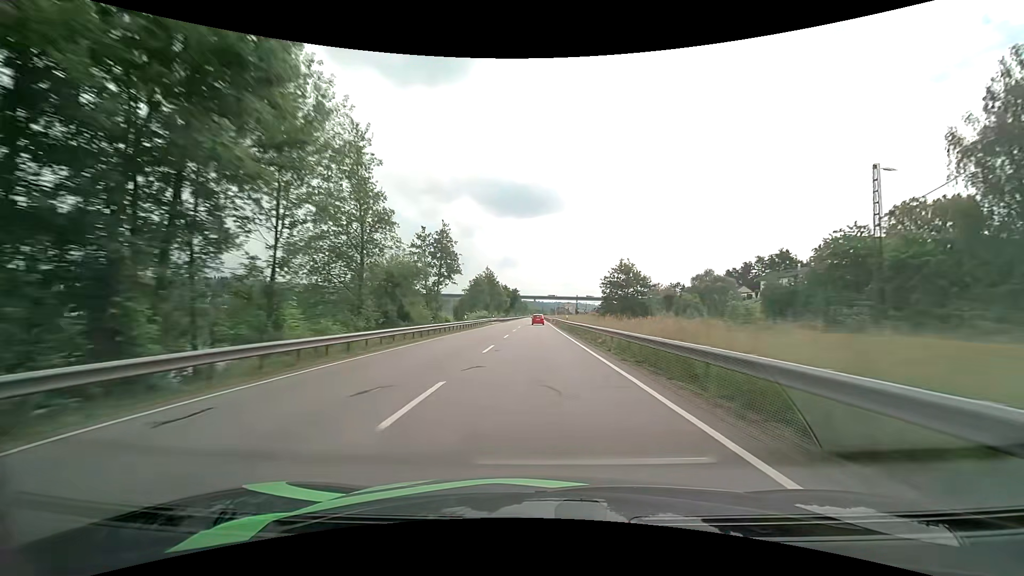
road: primary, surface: asphalt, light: Day
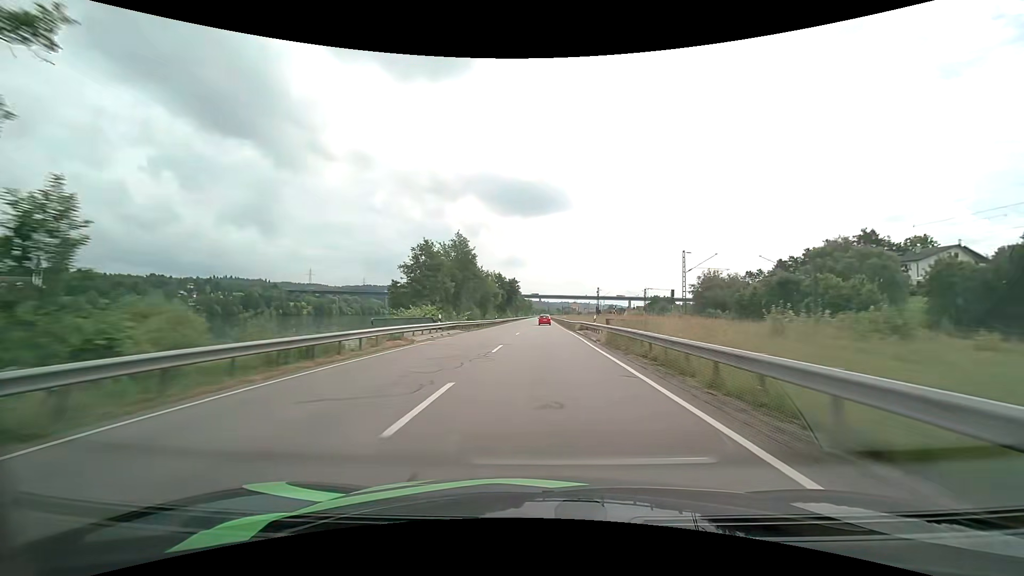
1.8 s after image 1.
(-0.4, +47.9) m; -1°
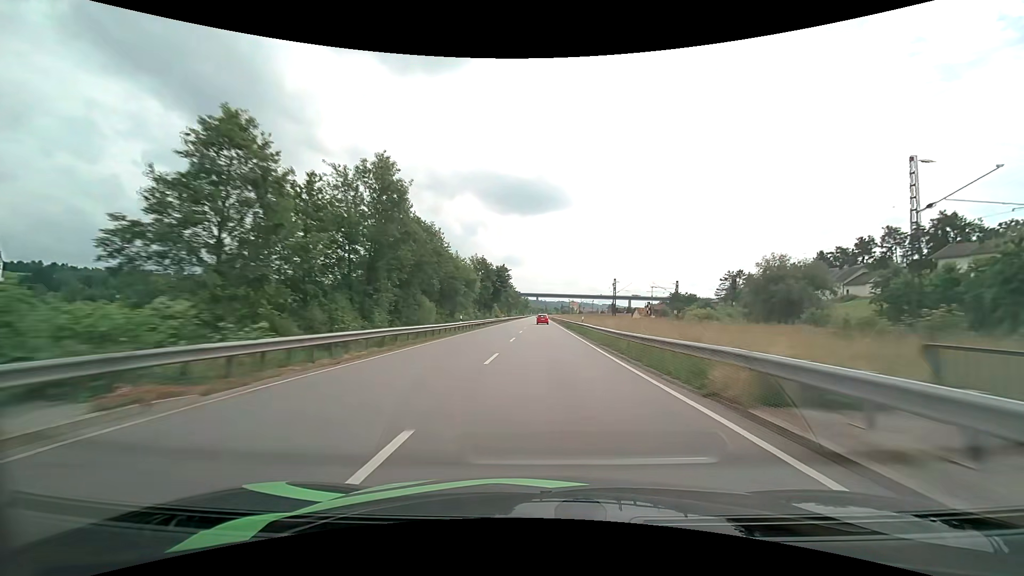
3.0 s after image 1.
(+0.1, +31.7) m; 0°
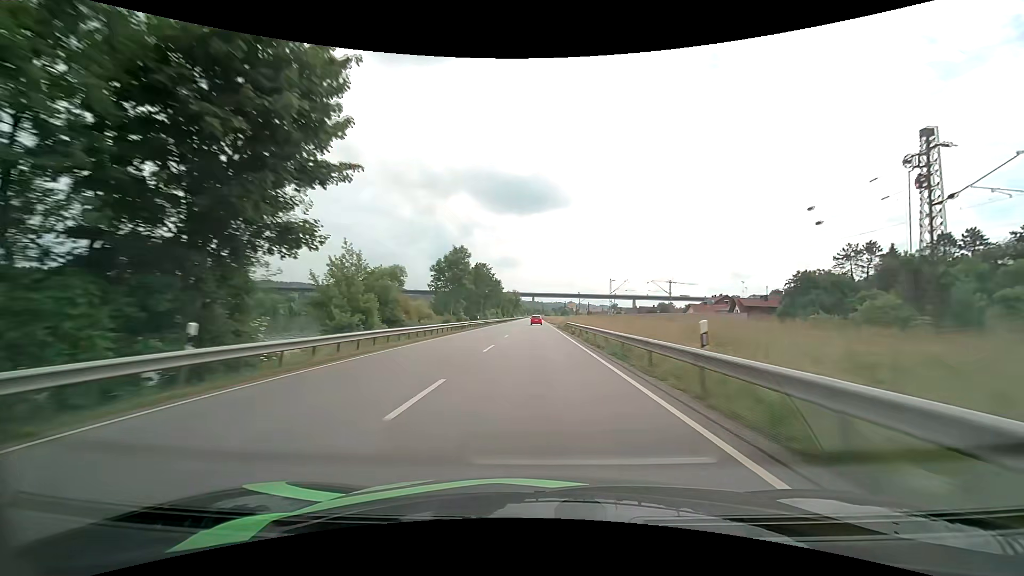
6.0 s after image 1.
(+0.8, +79.8) m; +1°
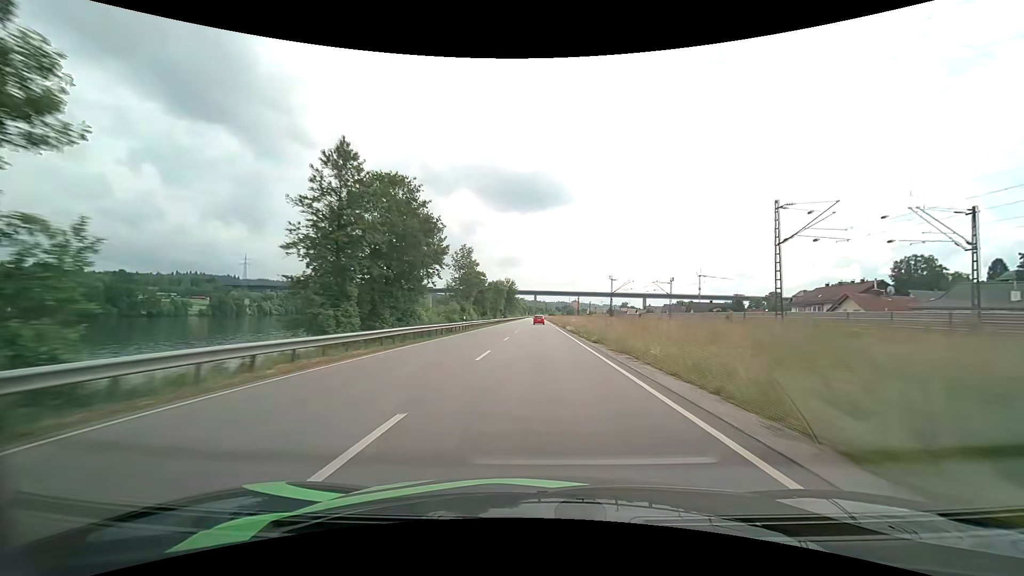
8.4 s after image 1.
(-0.5, +64.0) m; -1°
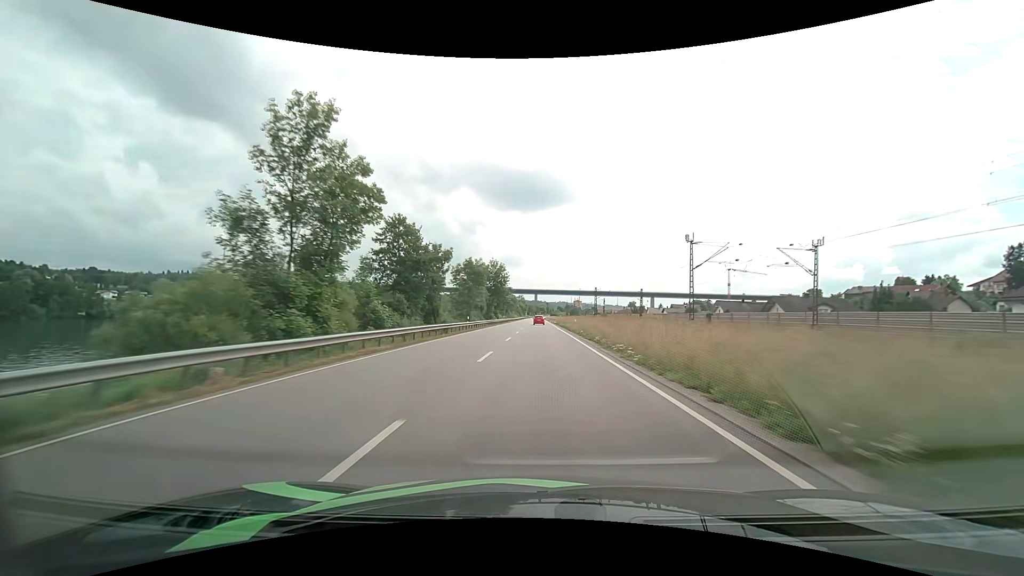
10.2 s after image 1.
(+0.1, +48.7) m; 0°
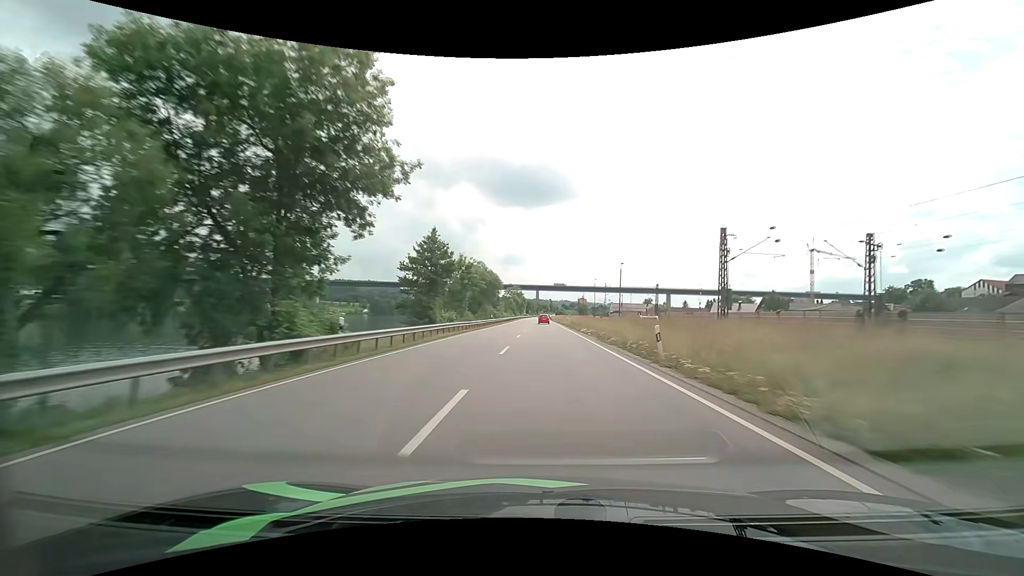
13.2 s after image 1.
(-0.3, +82.0) m; 0°
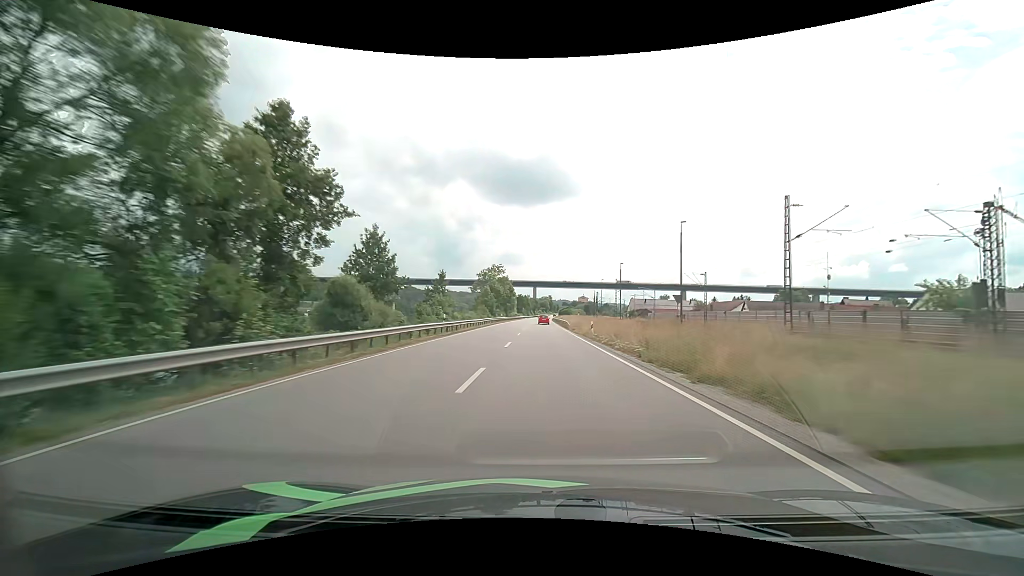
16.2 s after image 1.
(+0.5, +80.6) m; 0°
(0, +10) (0, +20) (0, +30) (0, +40) (0, +50) (0, +60) (0, +70) (0, +80) (0, +90) (+1, +100) m
